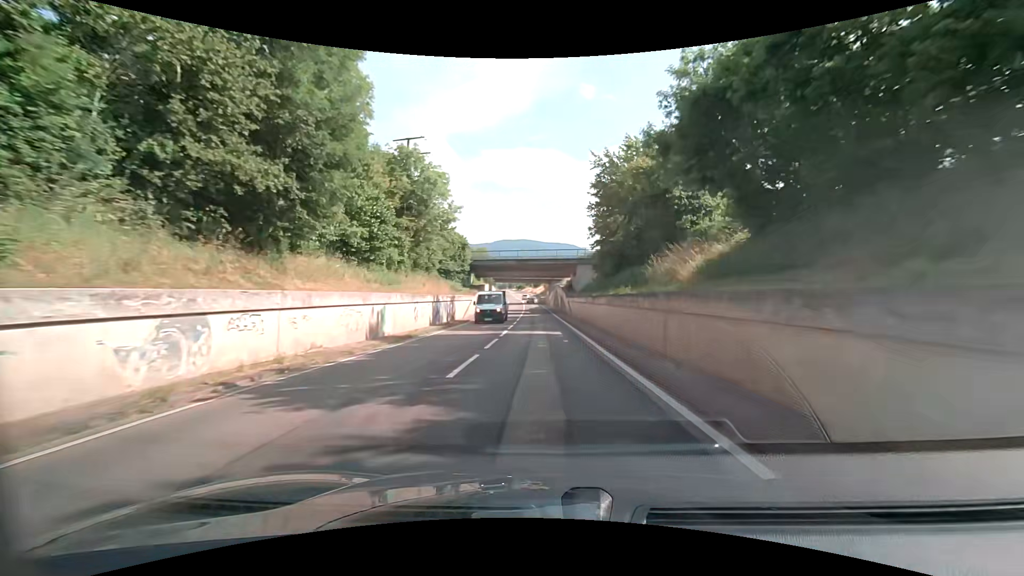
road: secondary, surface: asphalt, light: Day
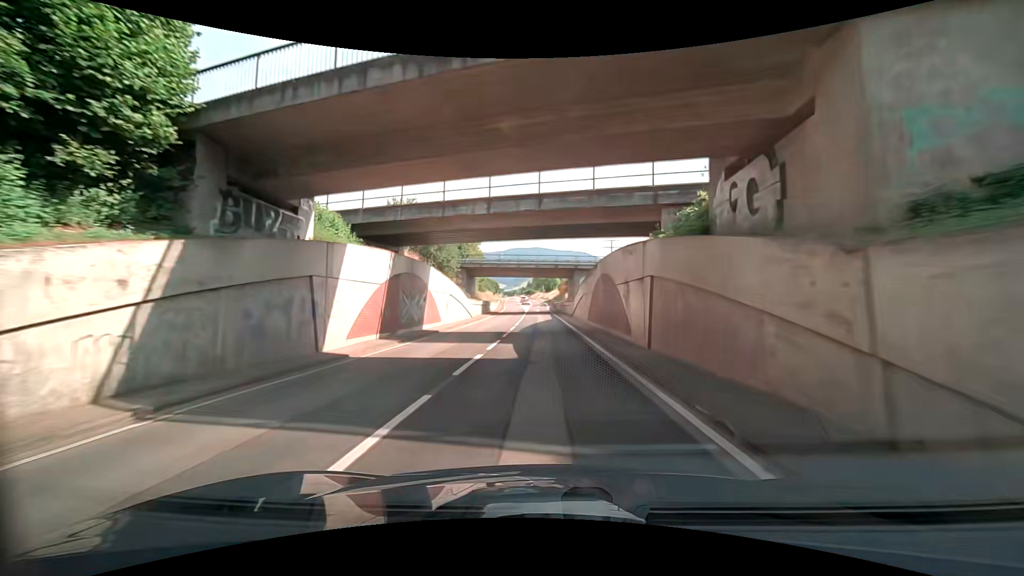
(-0.4, +47.8) m; -1°
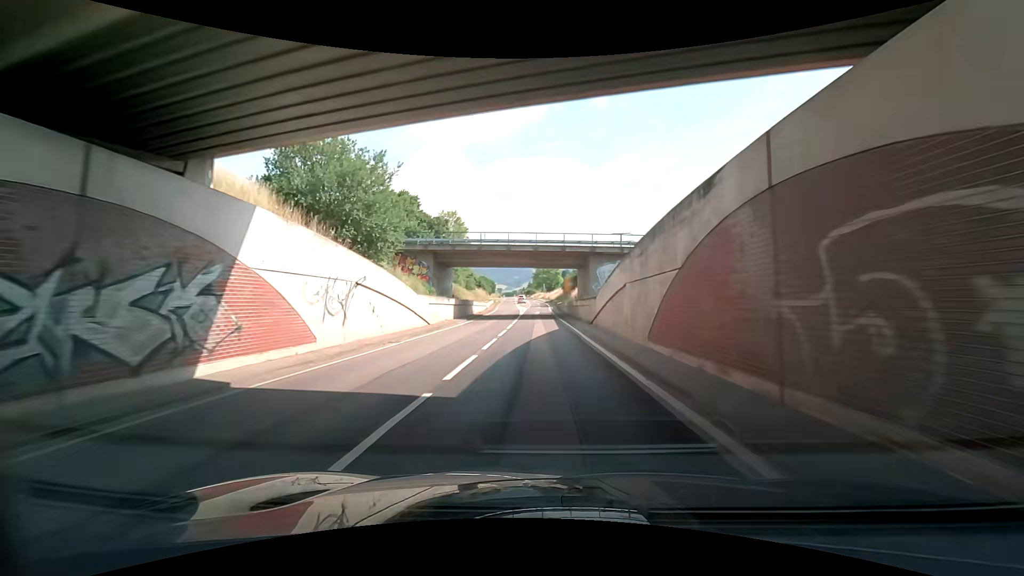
(-0.1, +18.2) m; -1°
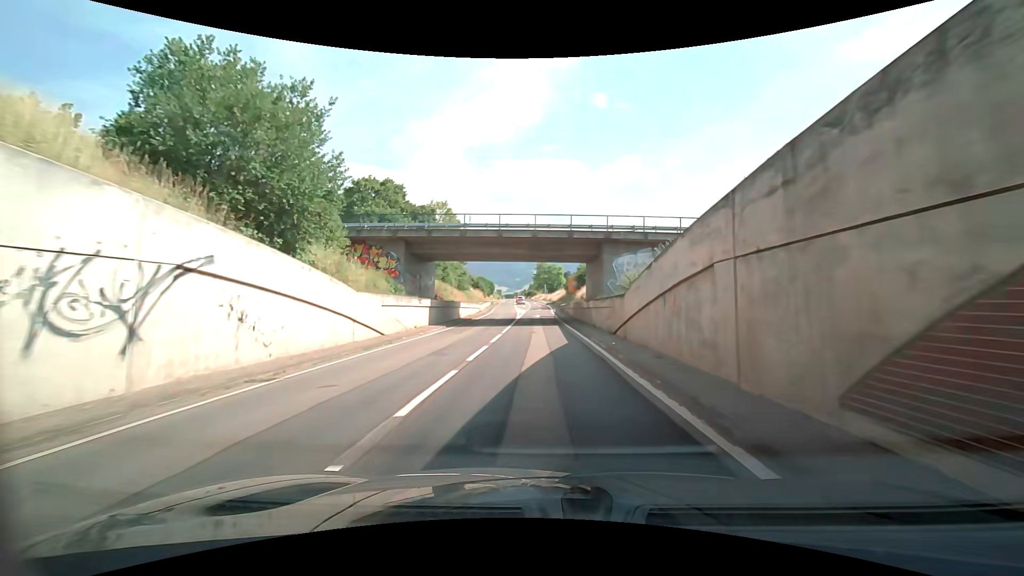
(+0.1, +8.8) m; +1°
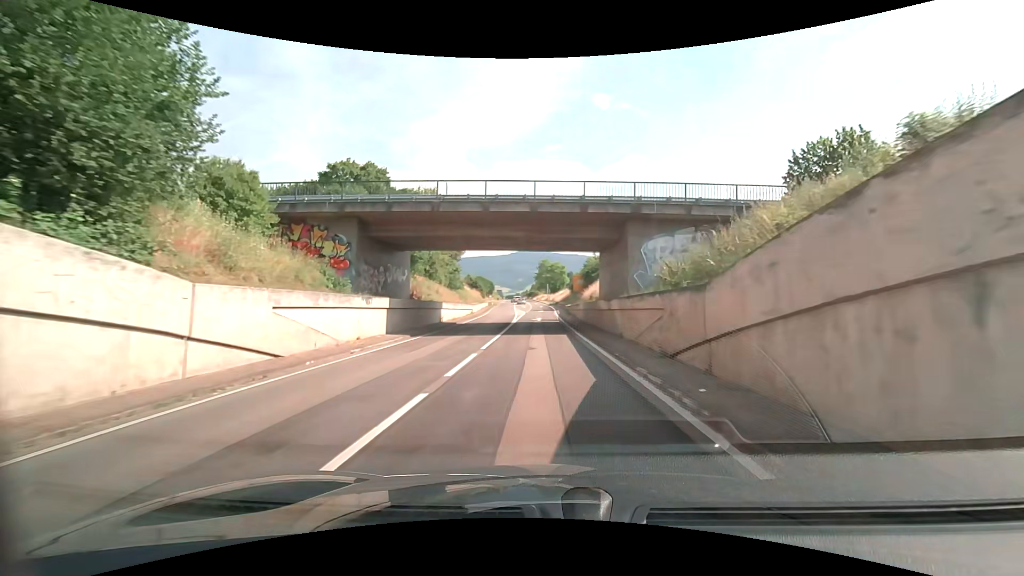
(0.0, +8.6) m; 0°
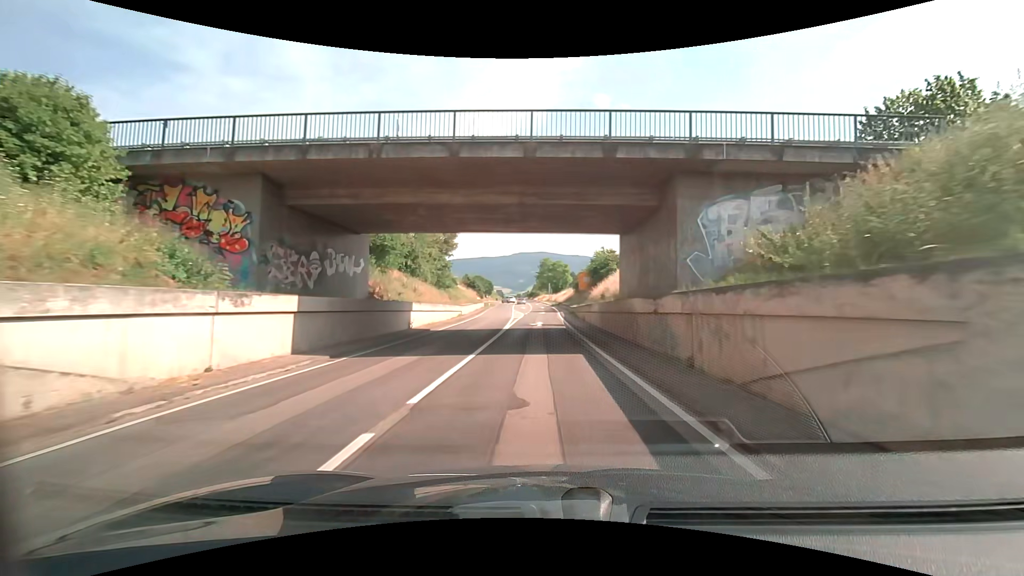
(0.0, +8.3) m; 0°
